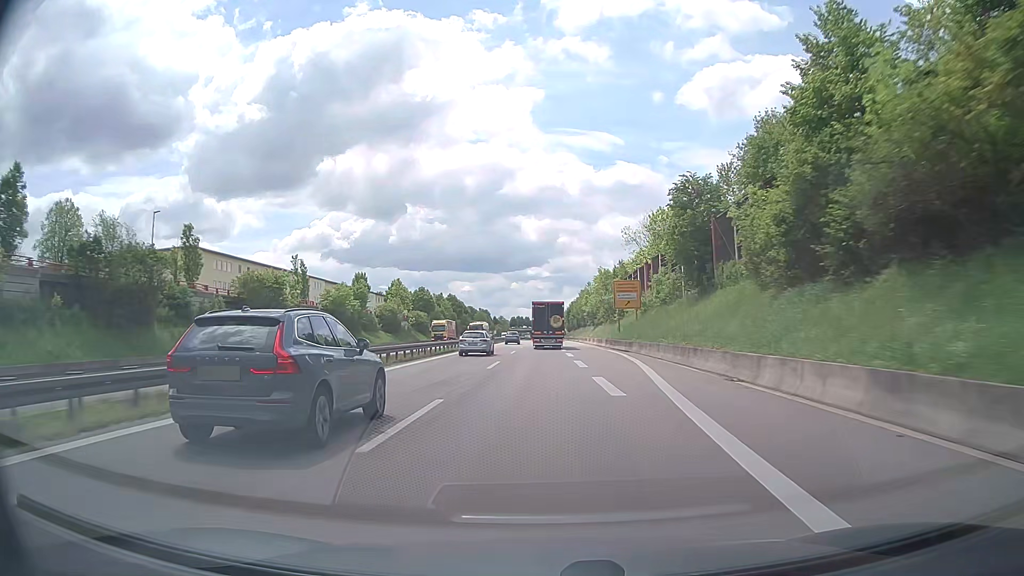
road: trunk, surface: asphalt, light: Day
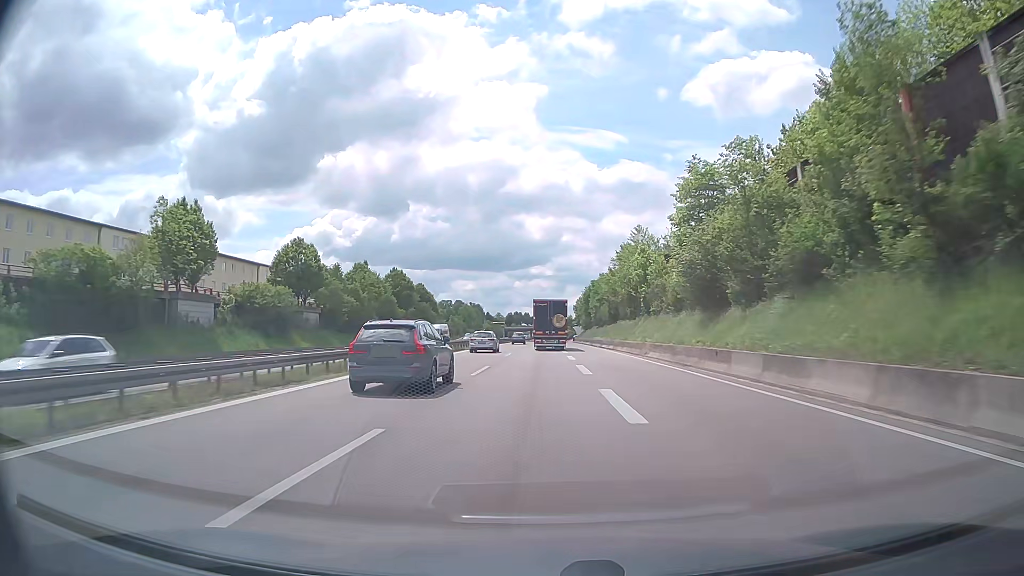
(-0.2, +76.5) m; 0°
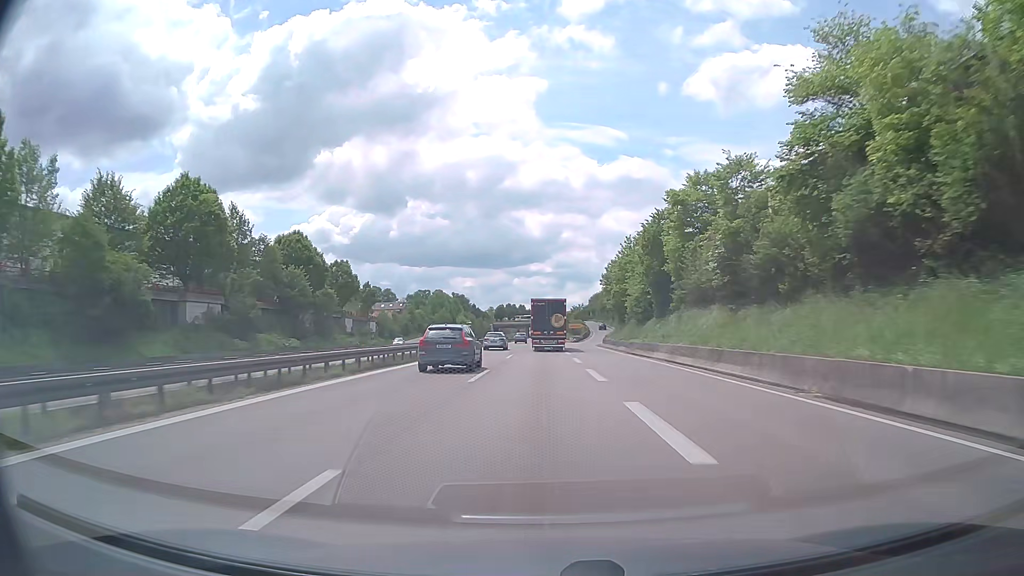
(-0.3, +75.1) m; 0°
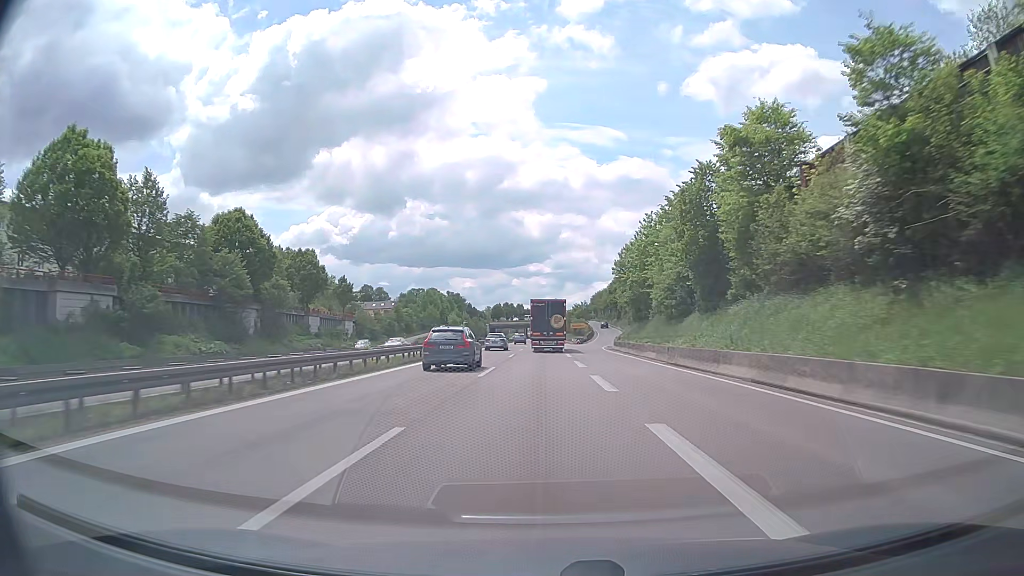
(0.0, +14.9) m; 0°
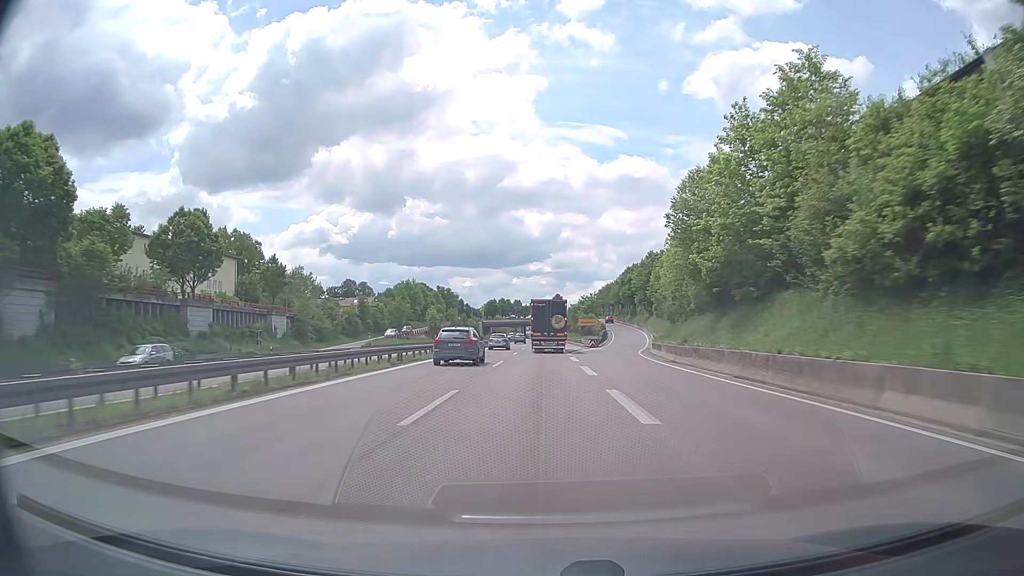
(-0.1, +29.9) m; 0°
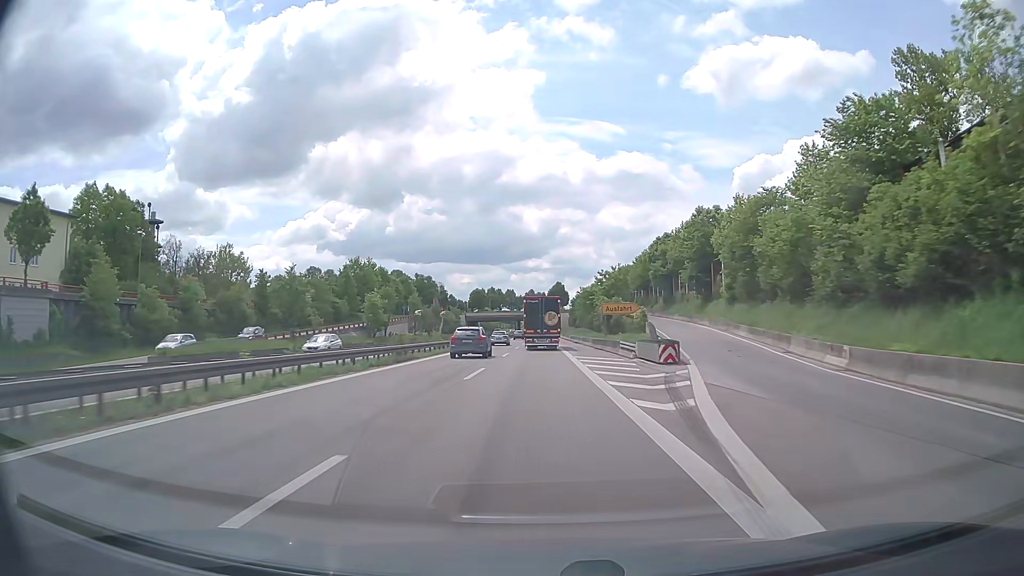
(0.0, +44.8) m; 0°
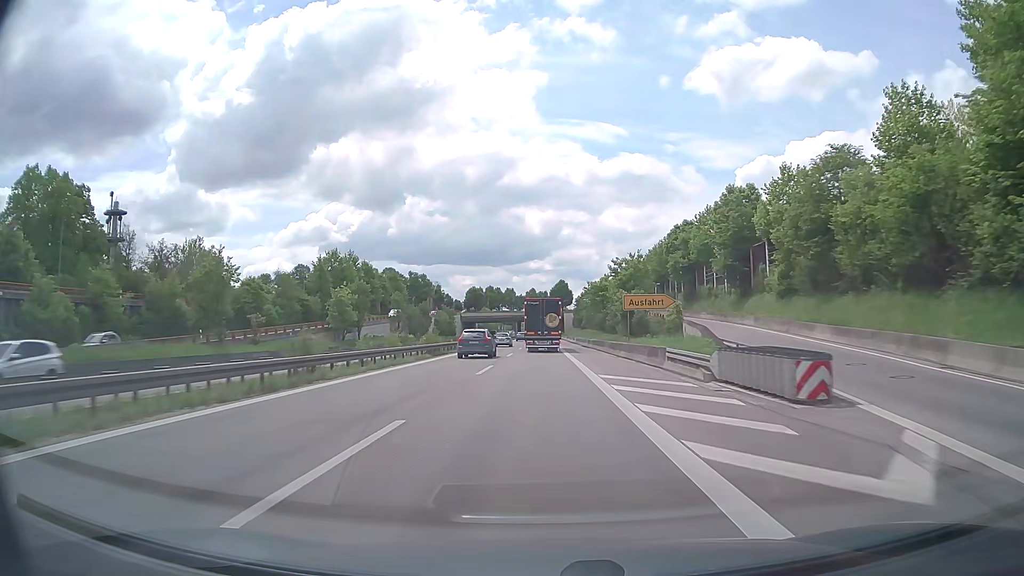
(0.0, +14.9) m; 0°
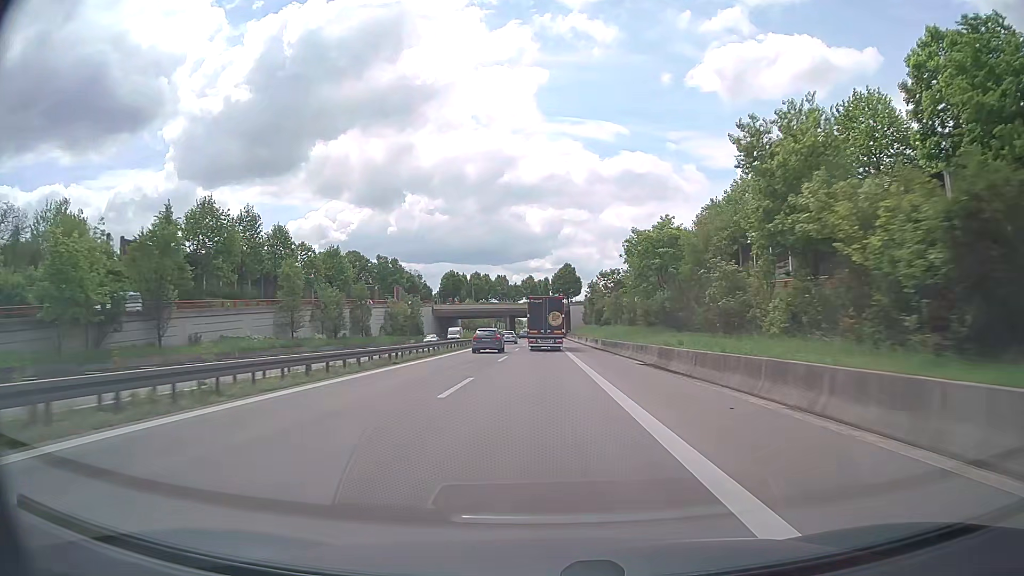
(0.0, +44.8) m; 0°
(0, +10) (0, +20) (0, +30) (0, +40) (0, +50) (0, +60) (0, +70) (0, +80) (0, +90) (0, +100) m
